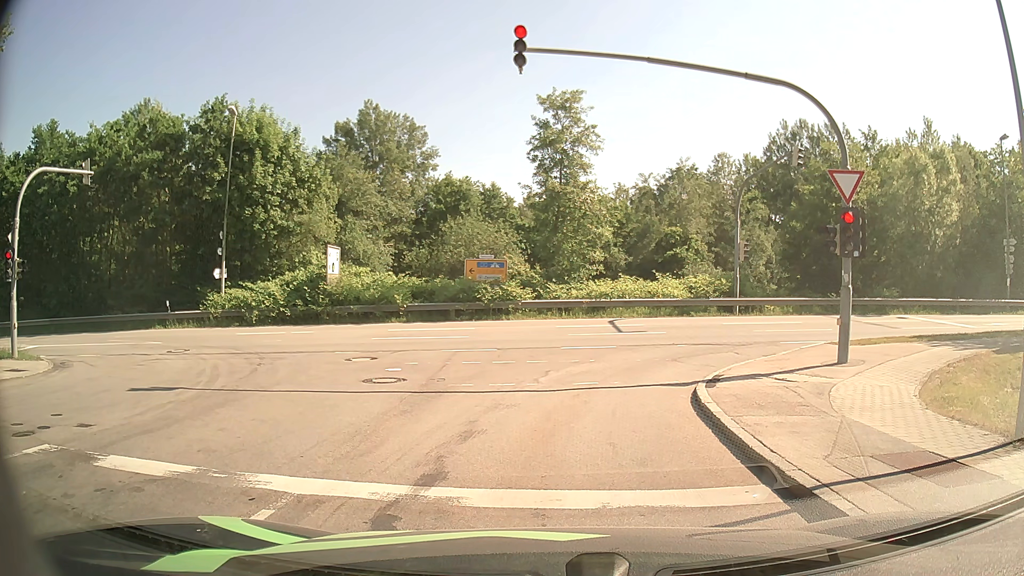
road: residential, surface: asphalt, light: Day
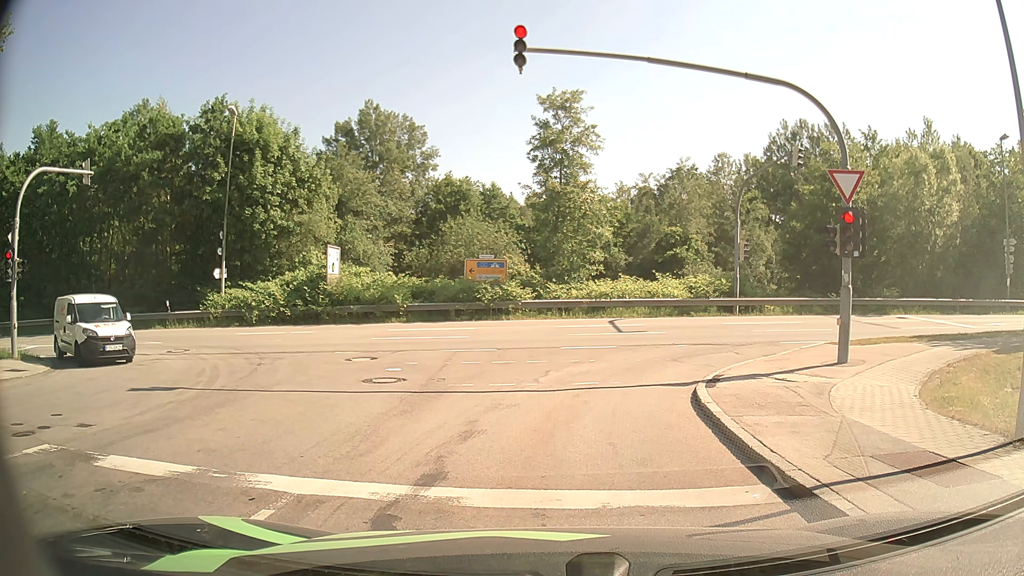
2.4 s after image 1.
(0.0, 0.0) m; 0°
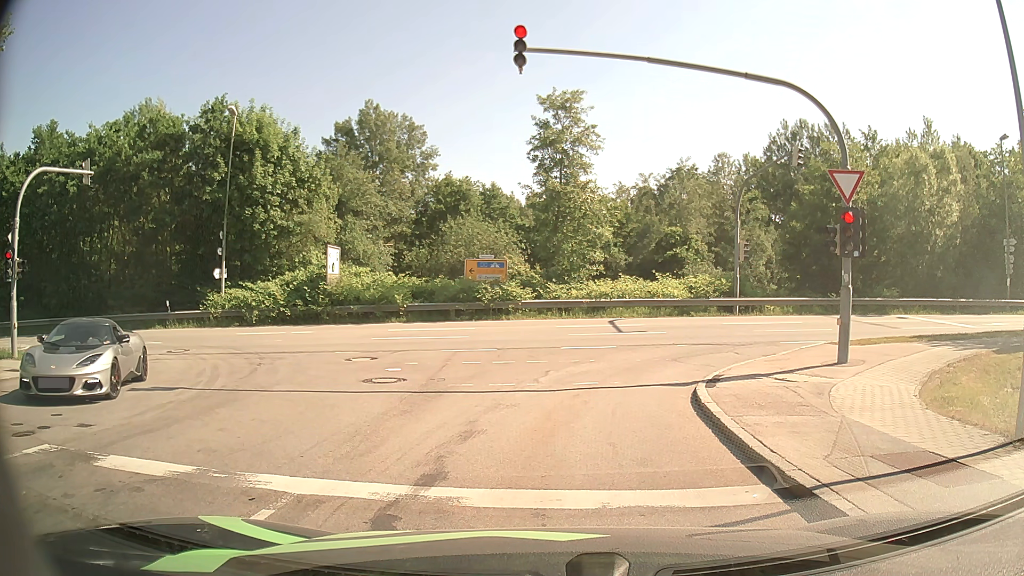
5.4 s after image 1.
(0.0, 0.0) m; 0°
